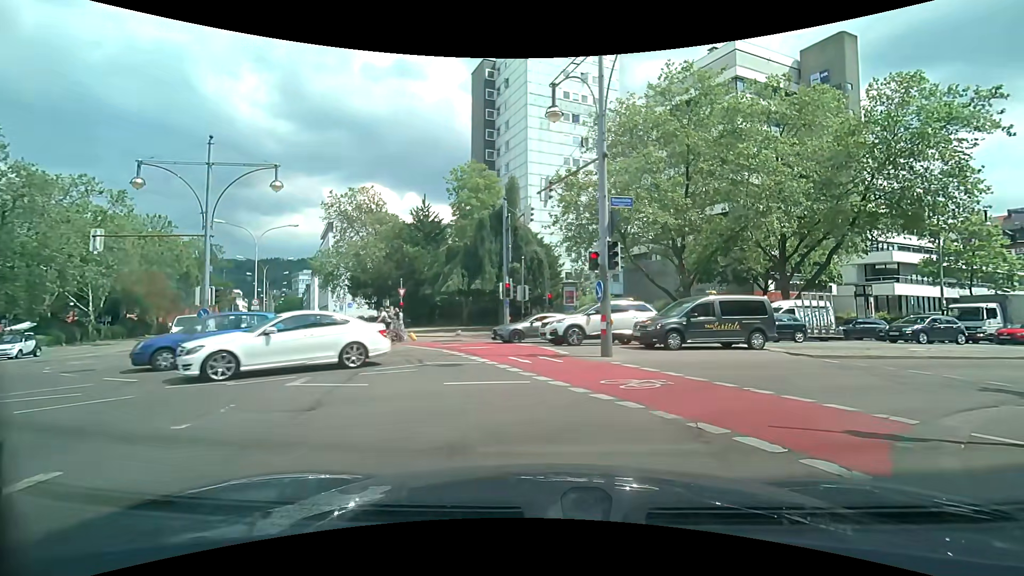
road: secondary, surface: asphalt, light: Day
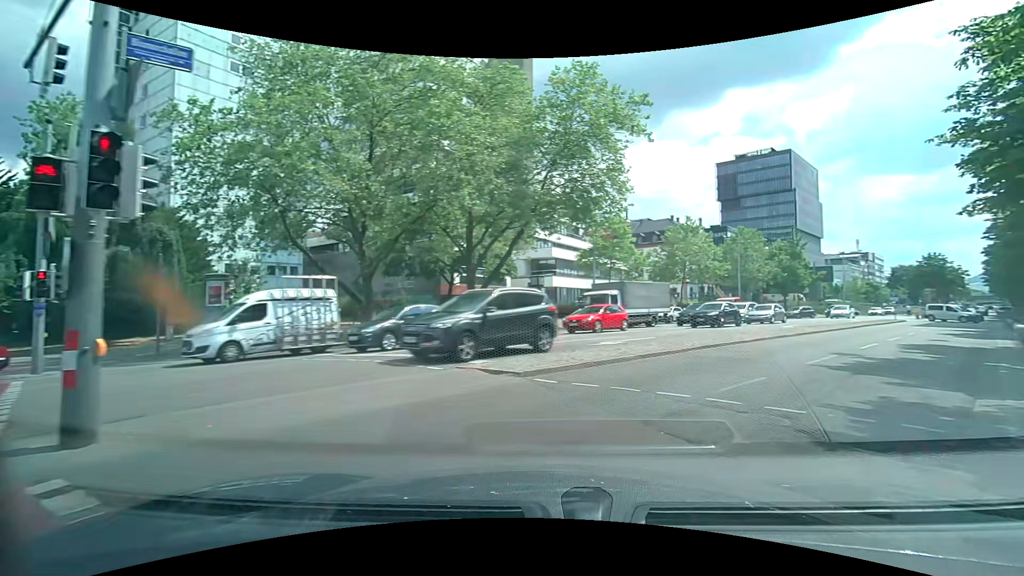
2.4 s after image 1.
(+2.0, +7.7) m; +35°
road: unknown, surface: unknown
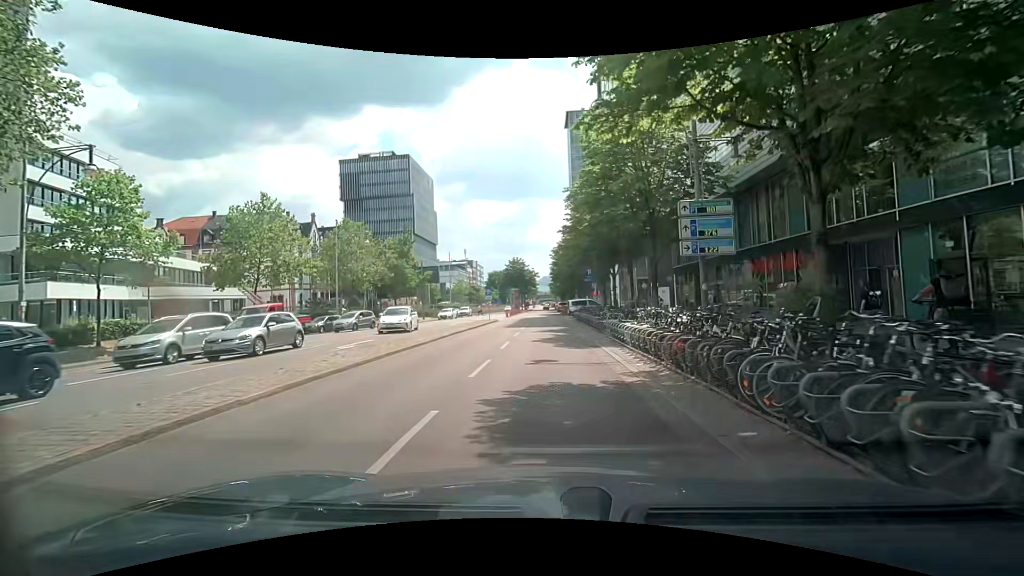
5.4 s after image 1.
(+7.4, +13.9) m; +37°
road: primary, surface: asphalt
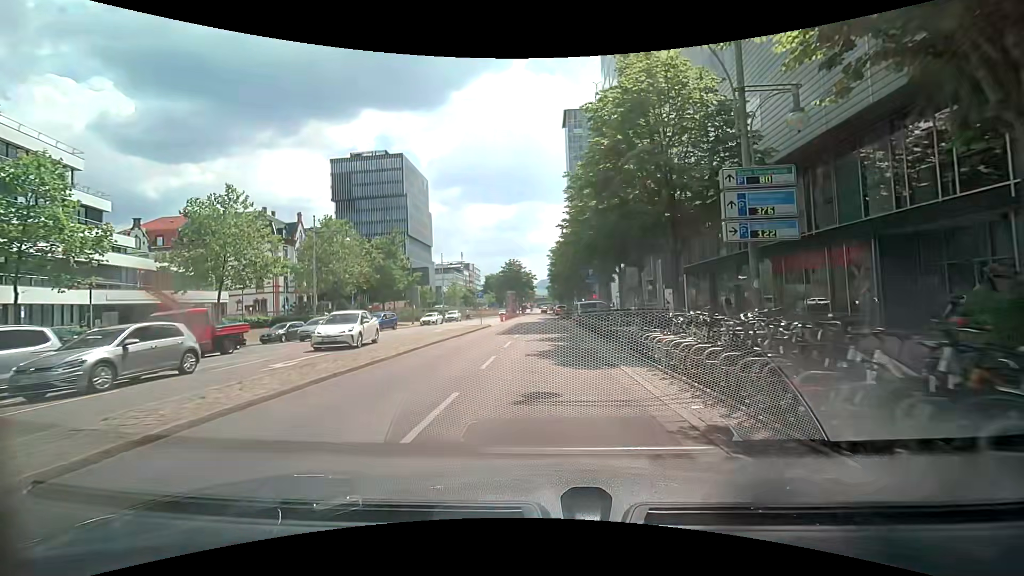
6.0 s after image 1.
(0.0, +4.3) m; +1°
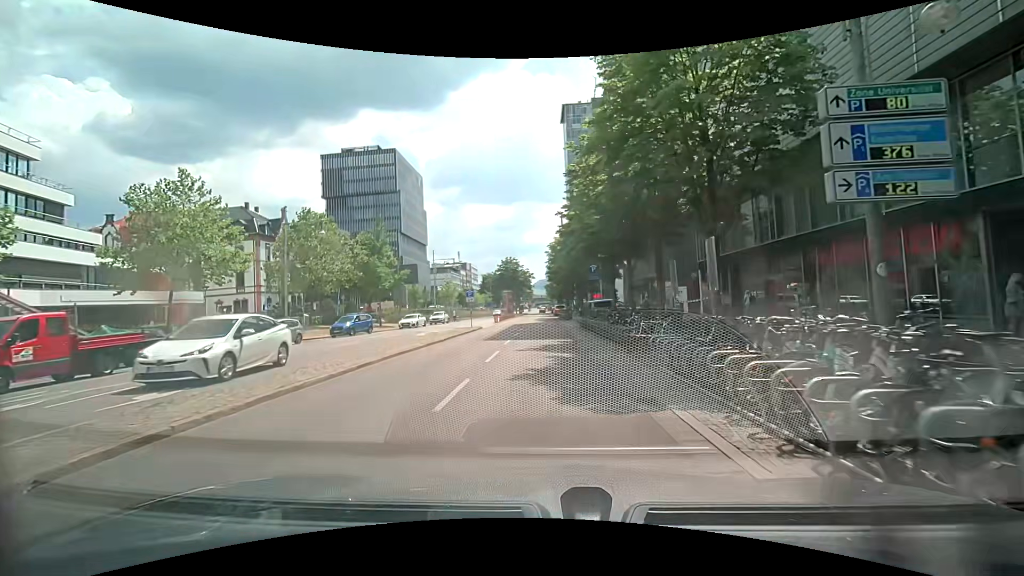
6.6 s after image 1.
(0.0, +4.6) m; 0°
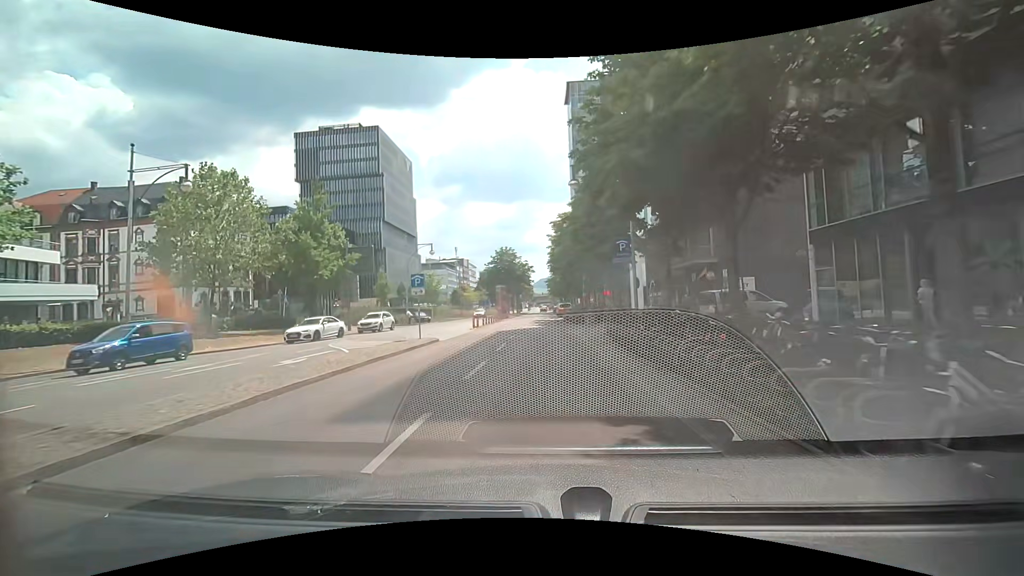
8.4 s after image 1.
(-0.1, +15.4) m; -1°
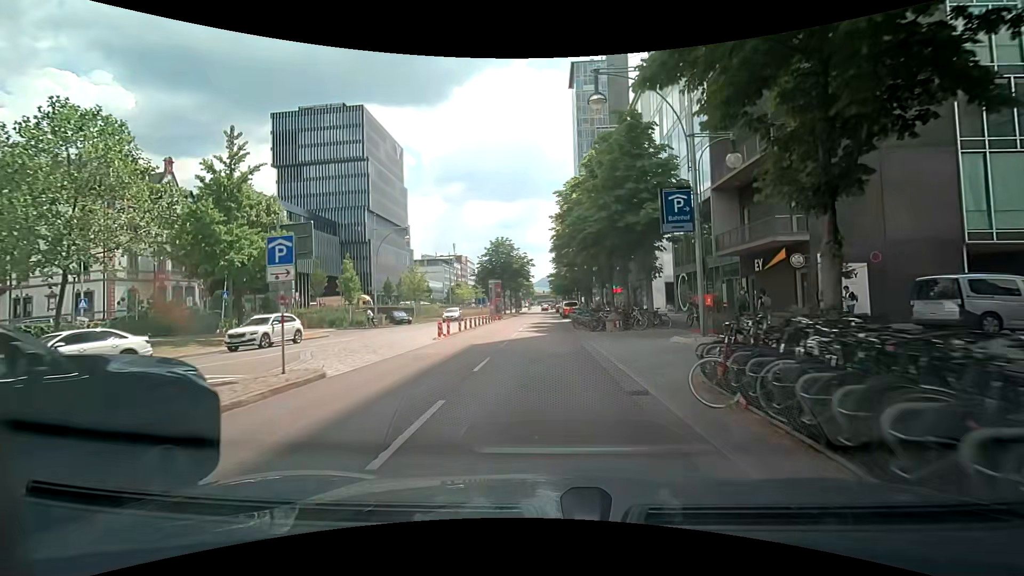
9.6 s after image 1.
(+0.1, +11.3) m; +1°
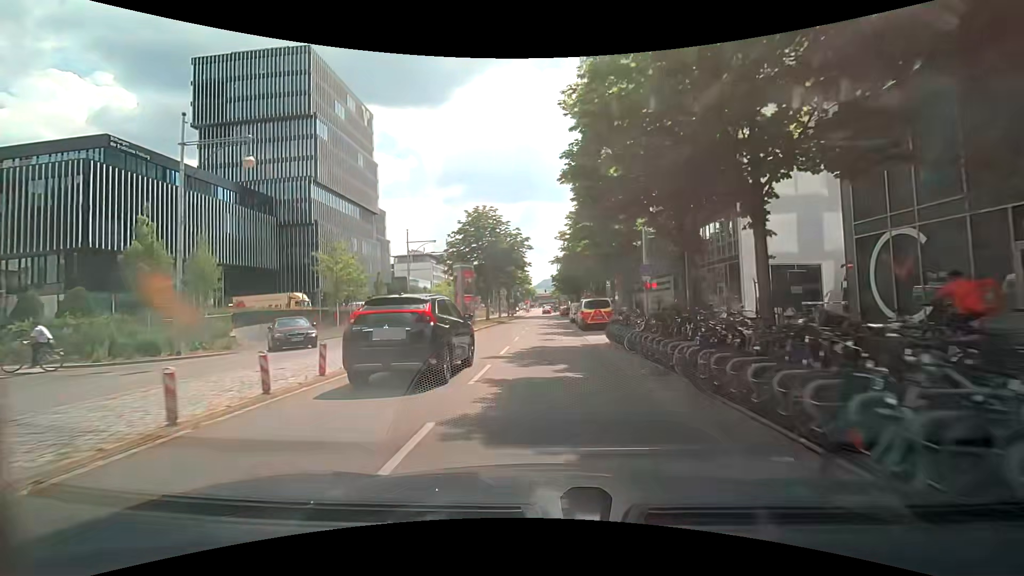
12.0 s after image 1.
(-0.2, +25.6) m; 0°
(0, +10) (0, +20) (0, +30) (0, +40) (0, +50) (0, +60) (0, +70) (0, +80) (0, +90) (0, +100) m
